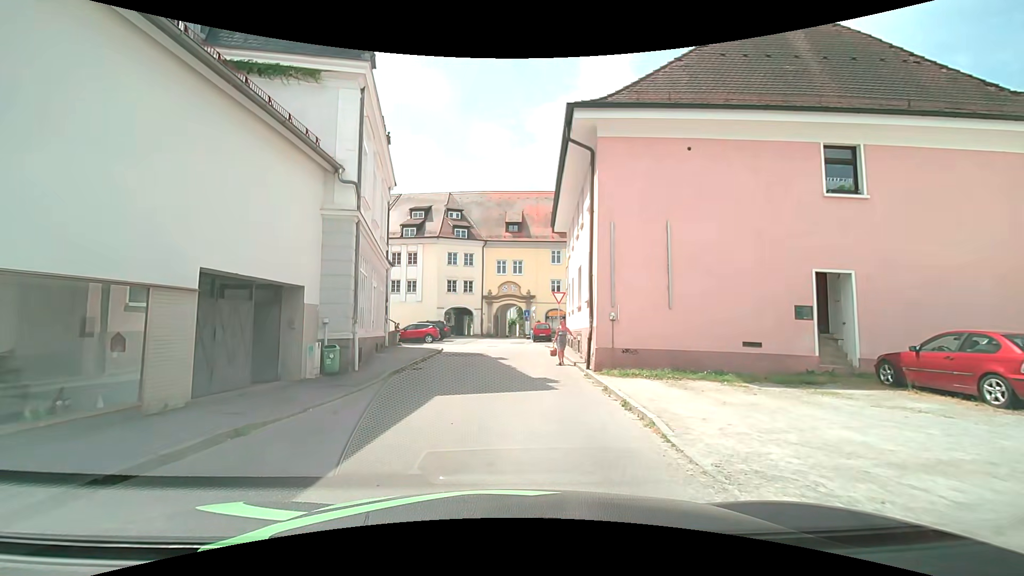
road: secondary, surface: asphalt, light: Day
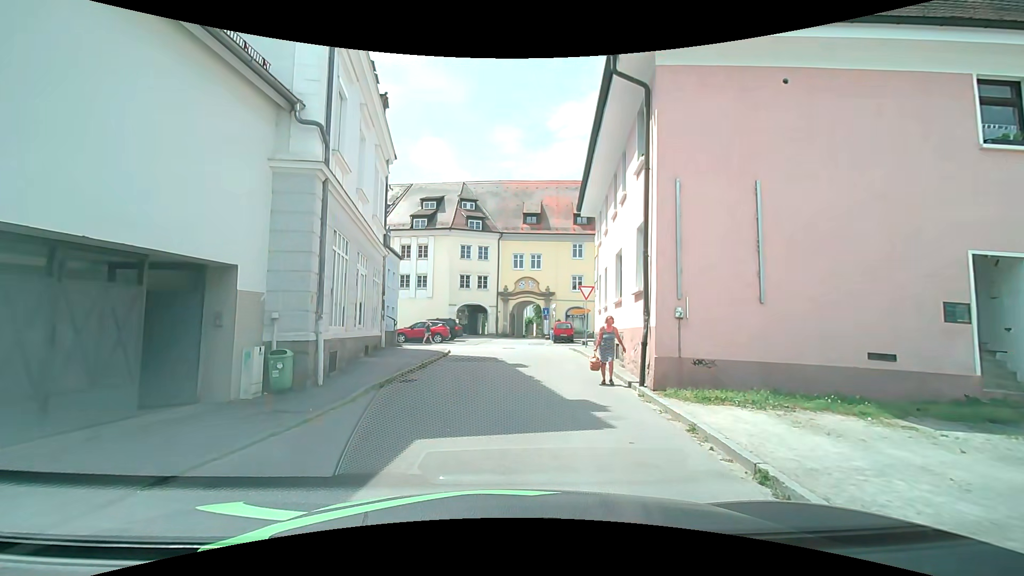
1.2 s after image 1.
(0.0, +4.0) m; -1°
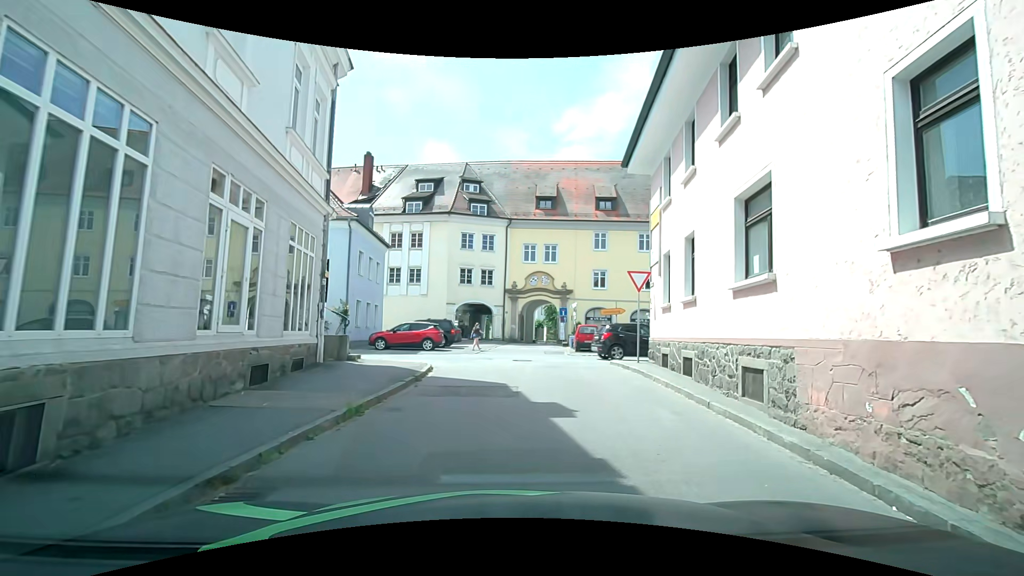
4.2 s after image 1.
(-0.1, +8.1) m; +1°
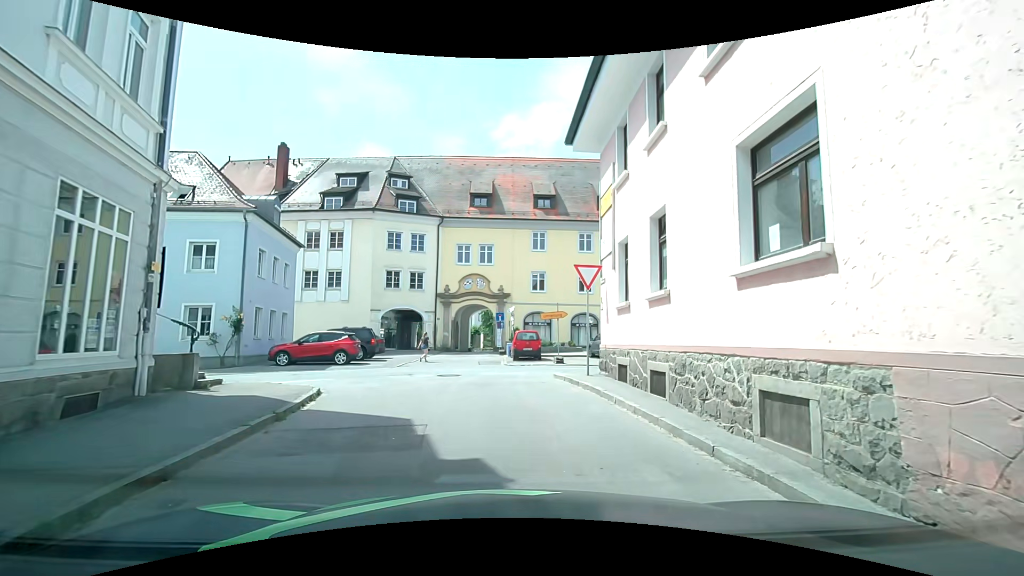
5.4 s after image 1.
(+0.2, +3.3) m; +7°
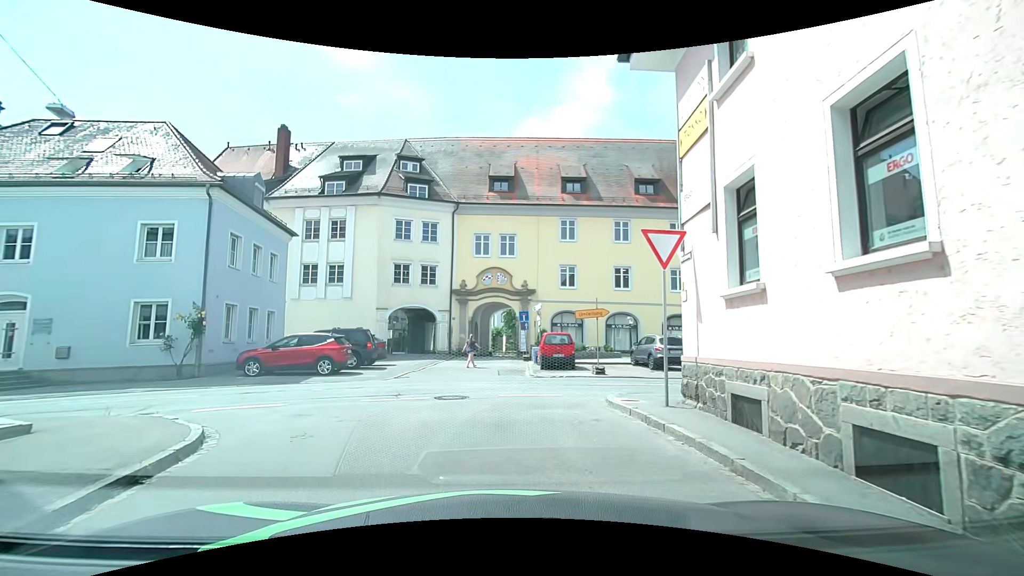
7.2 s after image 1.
(-0.3, +5.0) m; -5°
